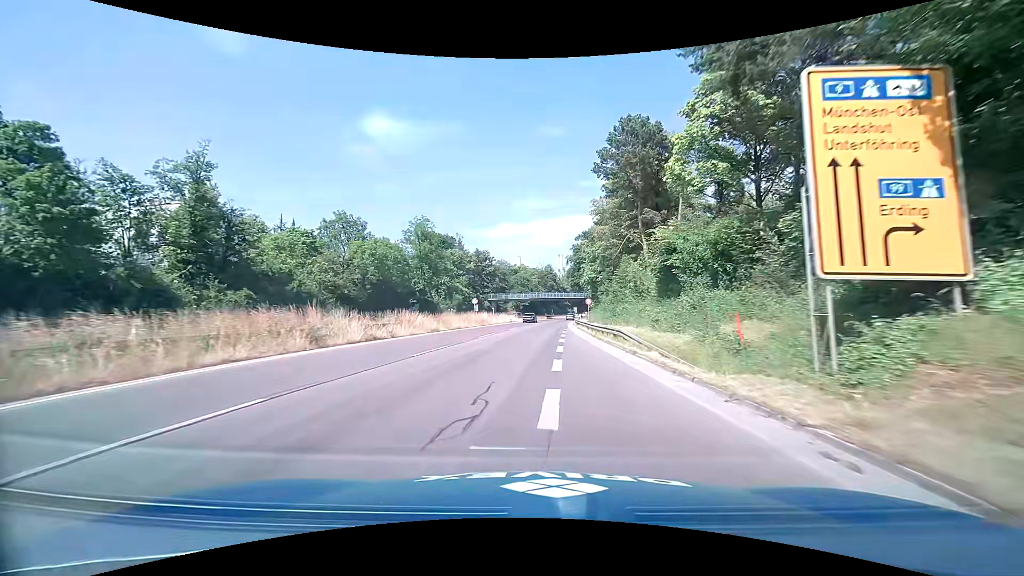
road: trunk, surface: asphalt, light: Day
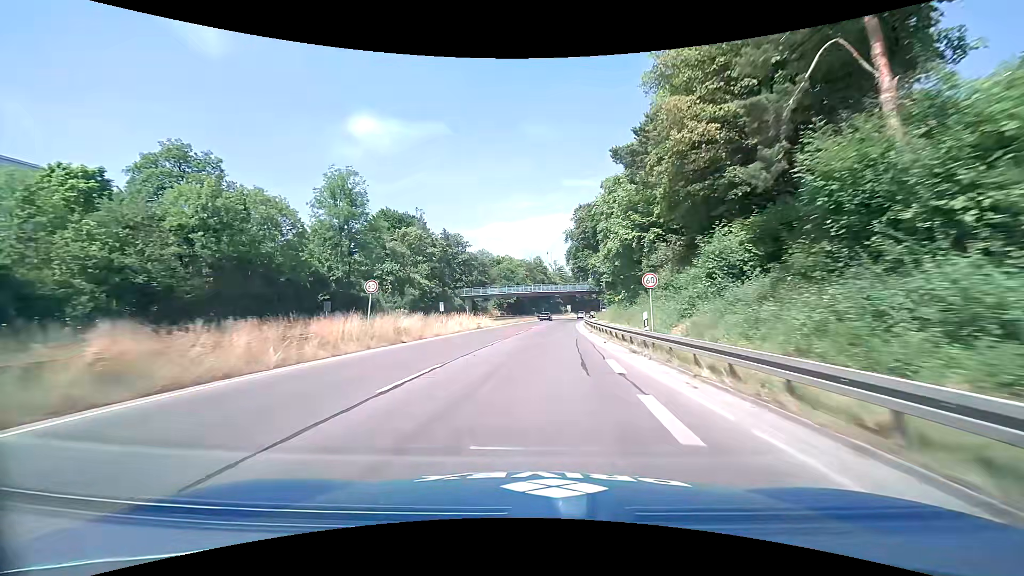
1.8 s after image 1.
(+0.5, +31.0) m; +1°
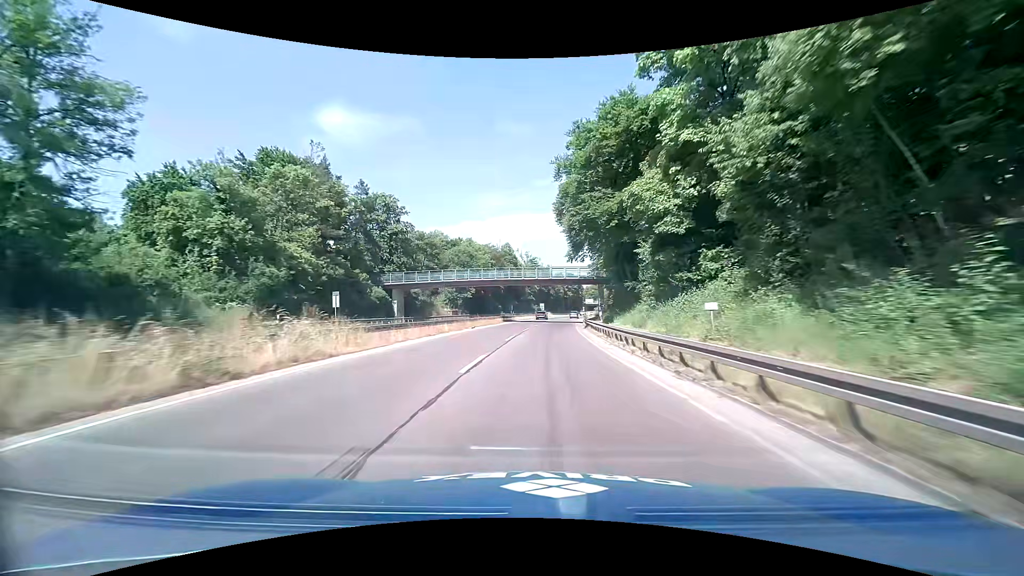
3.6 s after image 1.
(+0.6, +34.0) m; +3°
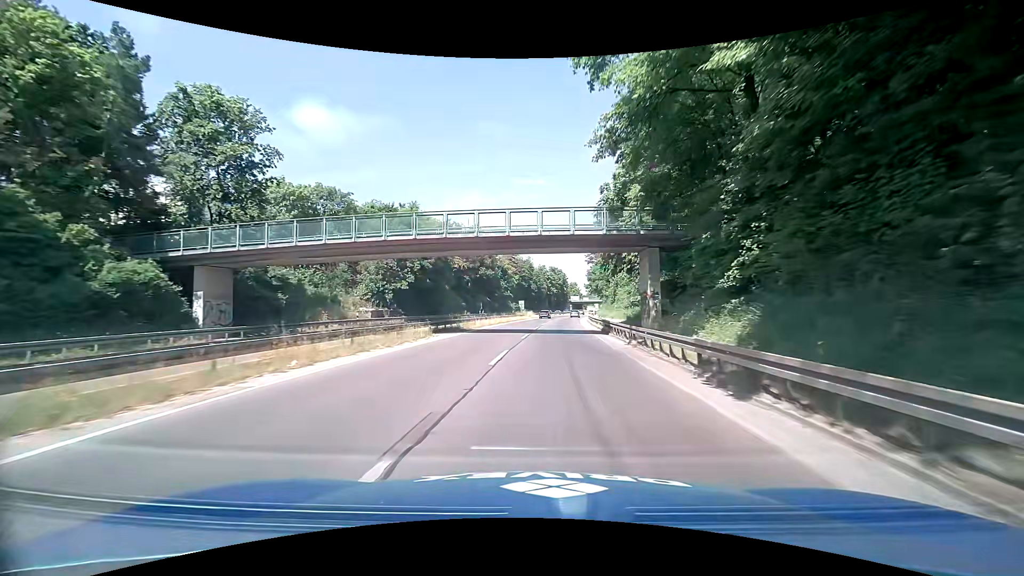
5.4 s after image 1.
(+0.9, +34.3) m; +3°
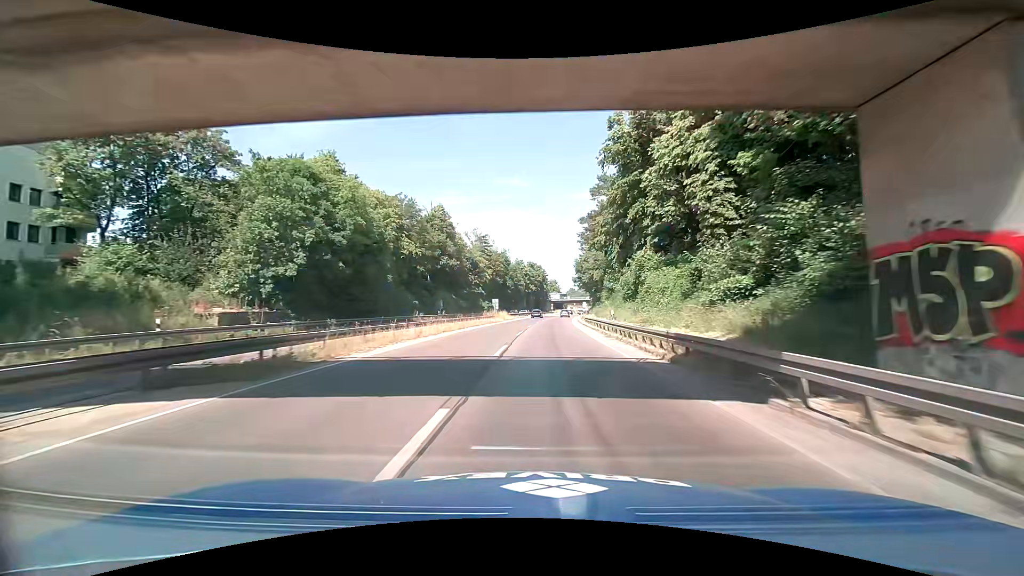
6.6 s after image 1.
(+0.4, +21.7) m; +2°
